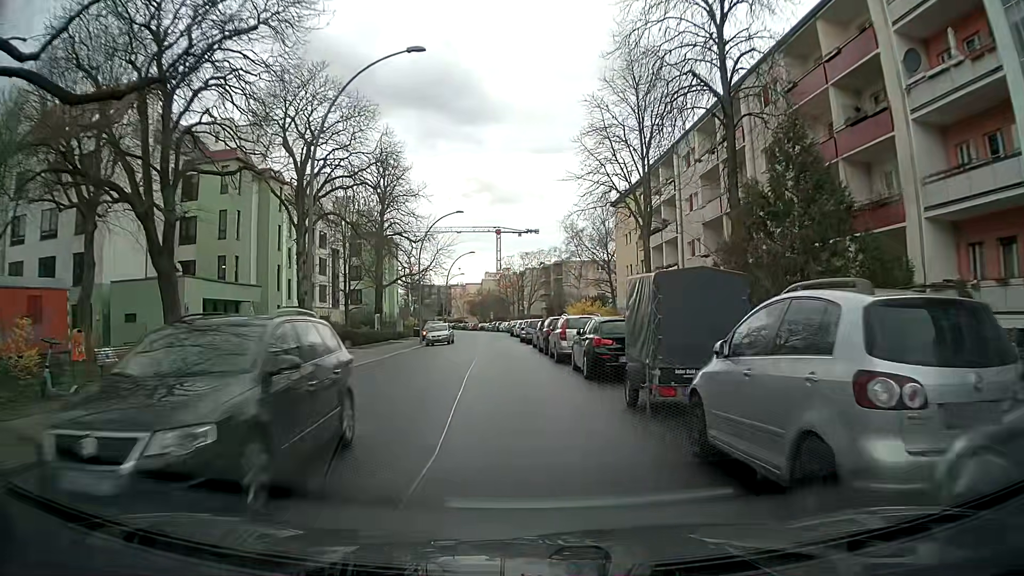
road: residential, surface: asphalt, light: Day
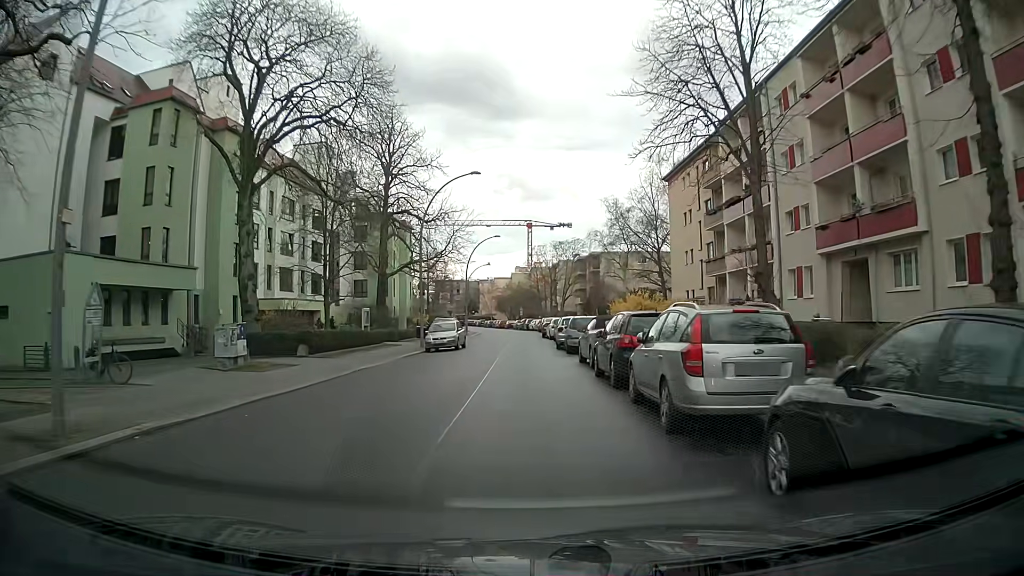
(-0.3, +13.3) m; -3°
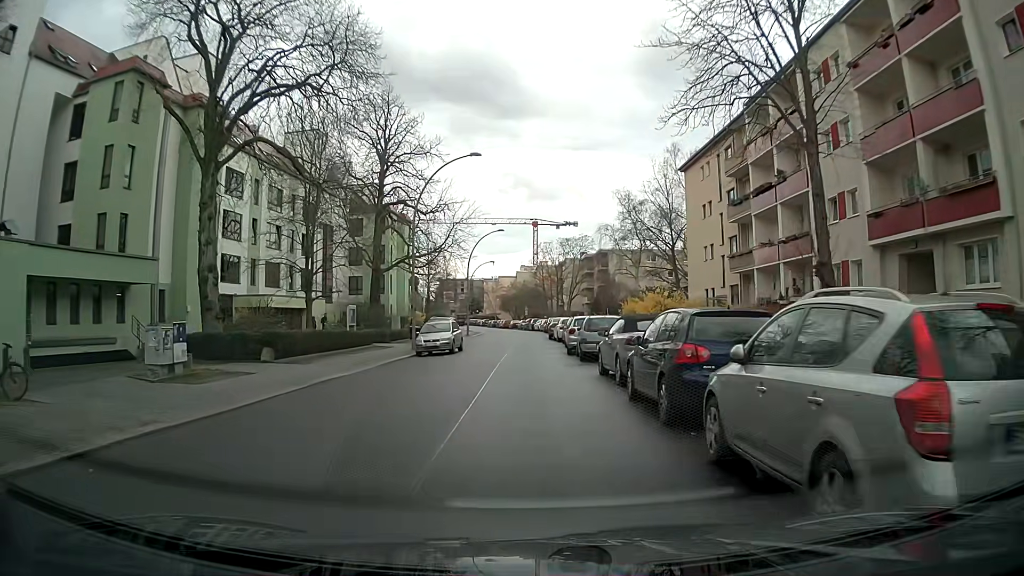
(0.0, +4.5) m; 0°
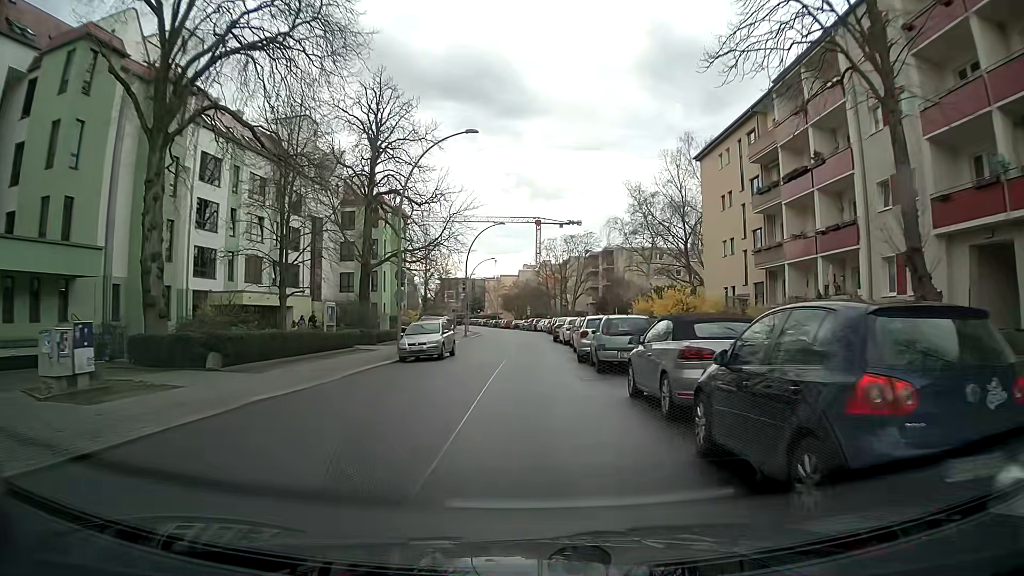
(0.0, +4.5) m; -1°
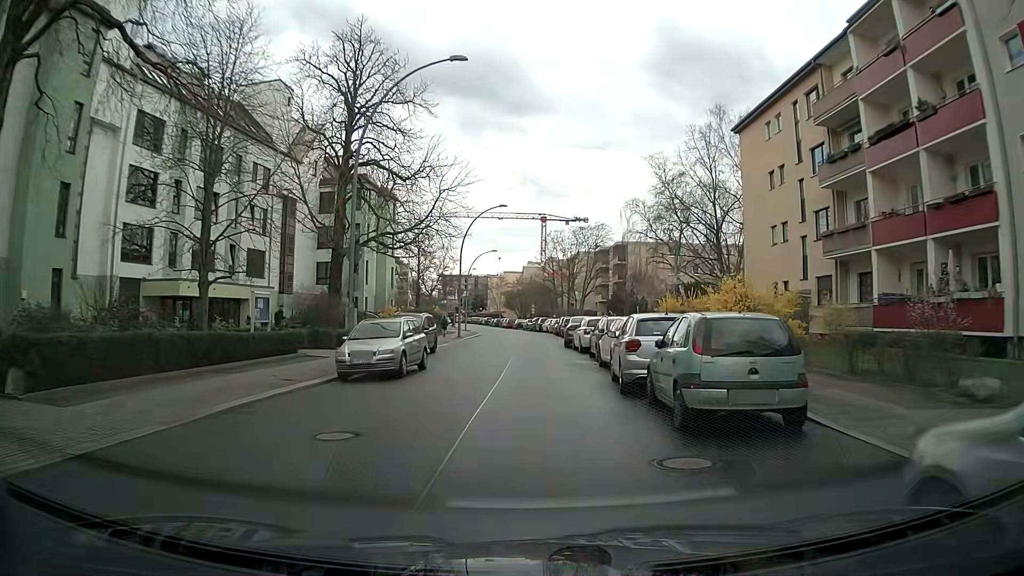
(+0.1, +9.0) m; +1°
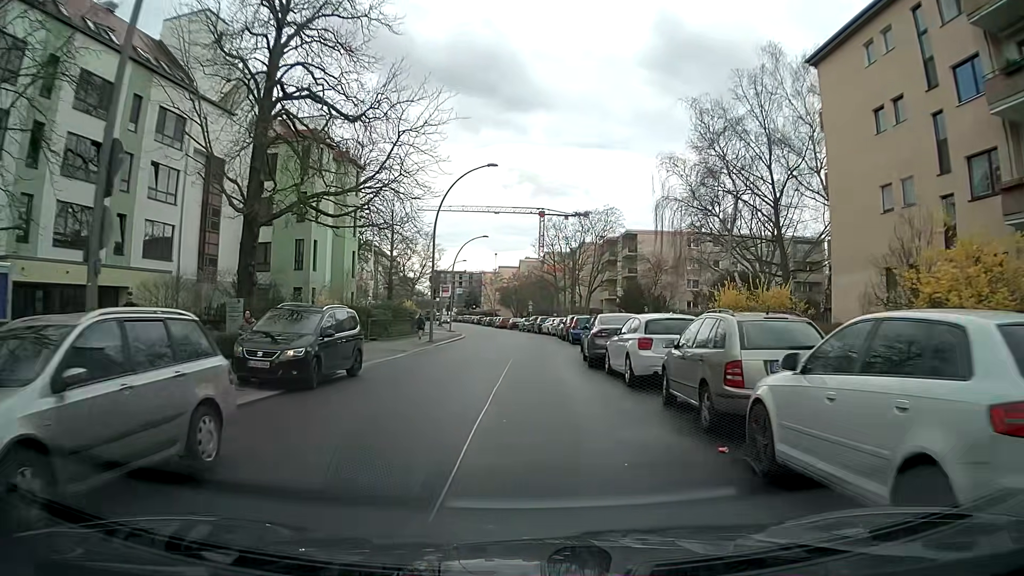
(0.0, +13.6) m; 0°
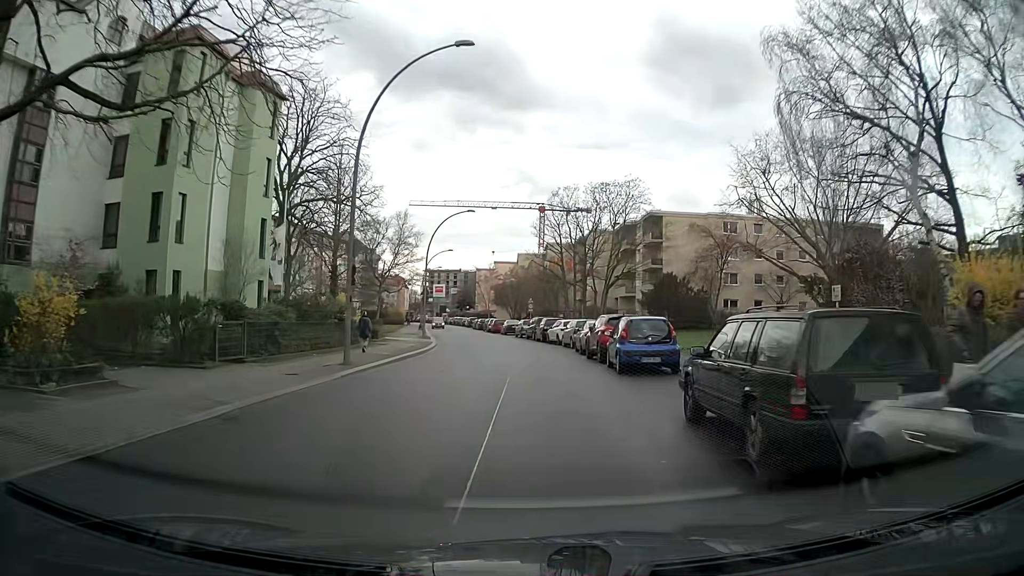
(-0.2, +18.0) m; 0°
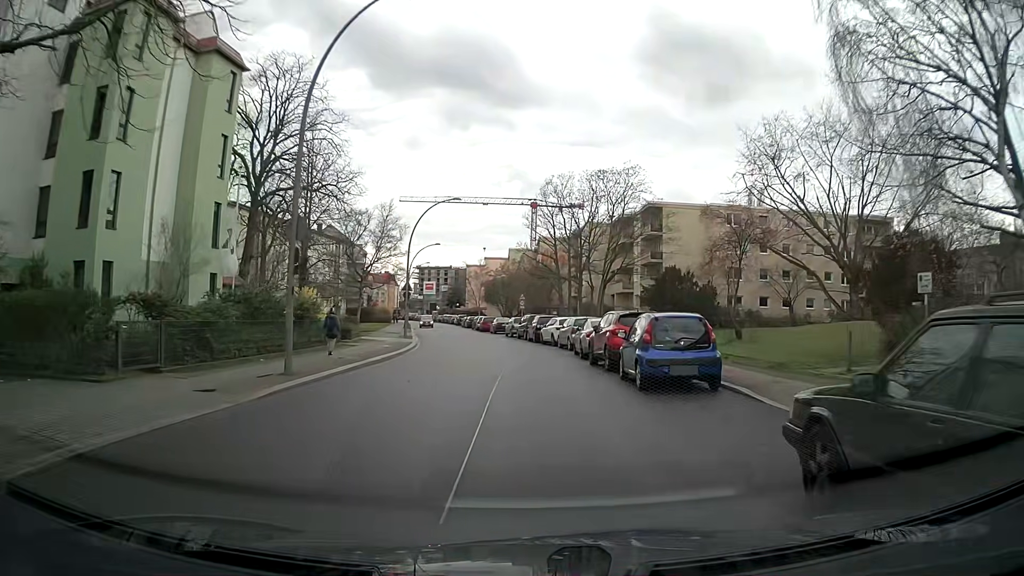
(0.0, +4.5) m; +1°
(0, +10) (0, +20) (-1, +30) (-2, +40) (-3, +50) (-5, +60) (-7, +69) (-9, +79) (-10, +89) (-12, +99) m
